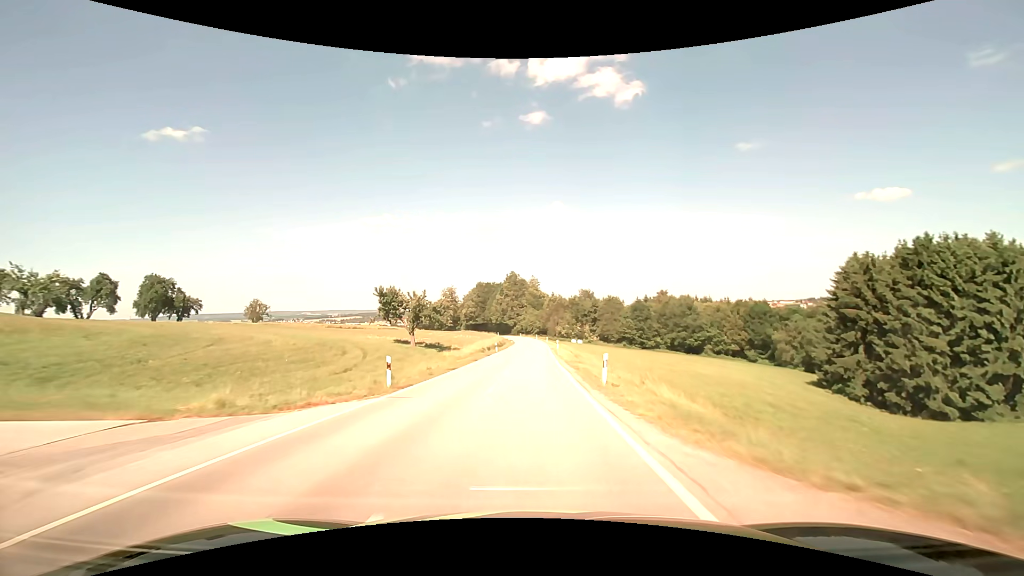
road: secondary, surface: asphalt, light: Day
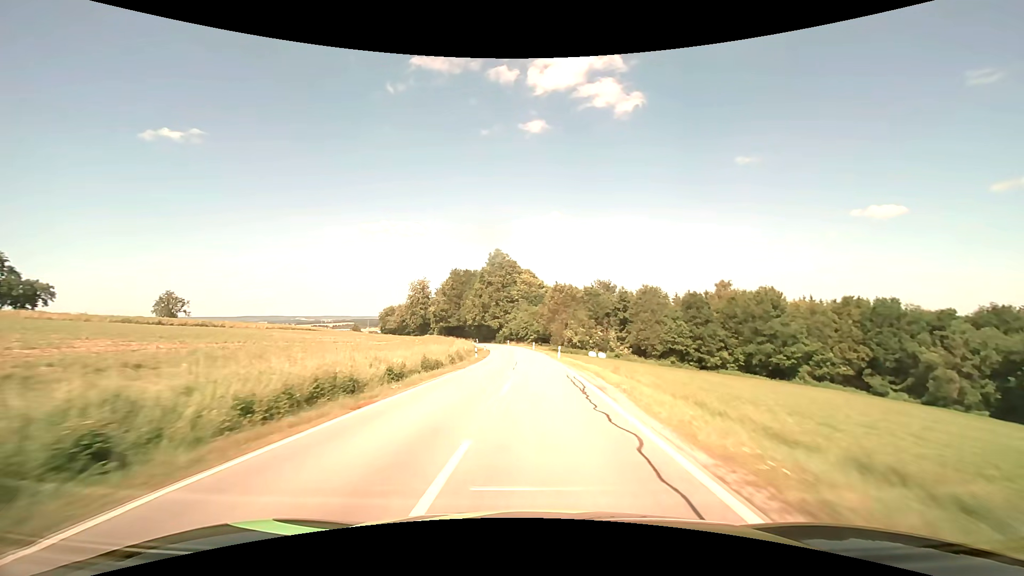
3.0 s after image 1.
(+0.6, +56.1) m; +1°
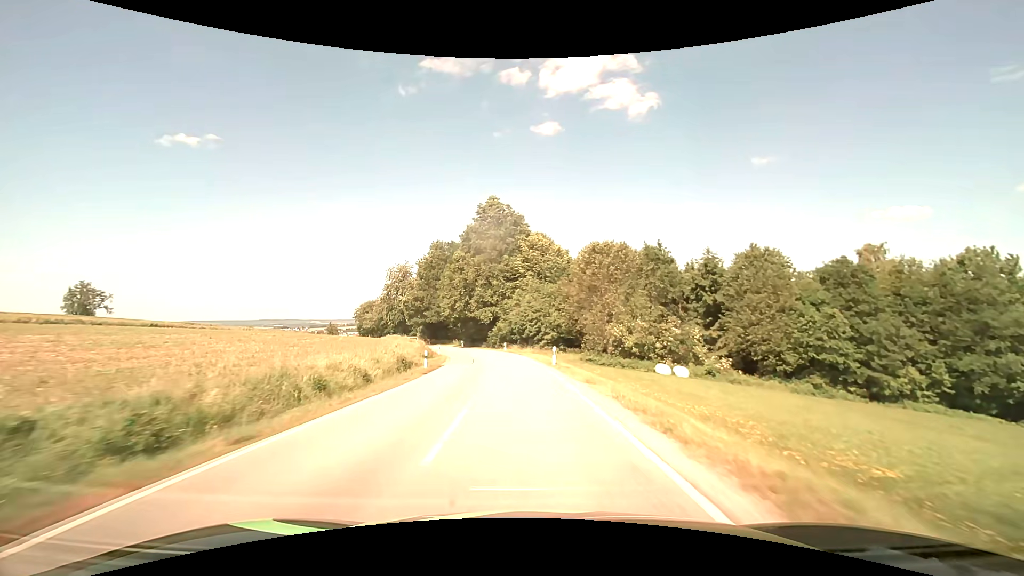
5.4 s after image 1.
(-0.1, +44.3) m; -2°
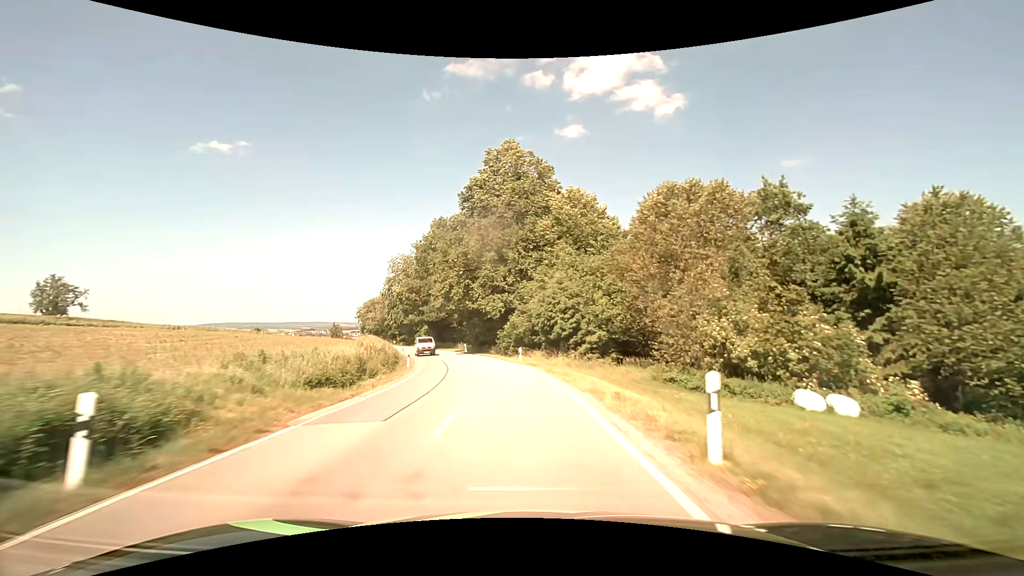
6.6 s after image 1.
(-0.5, +21.9) m; -3°
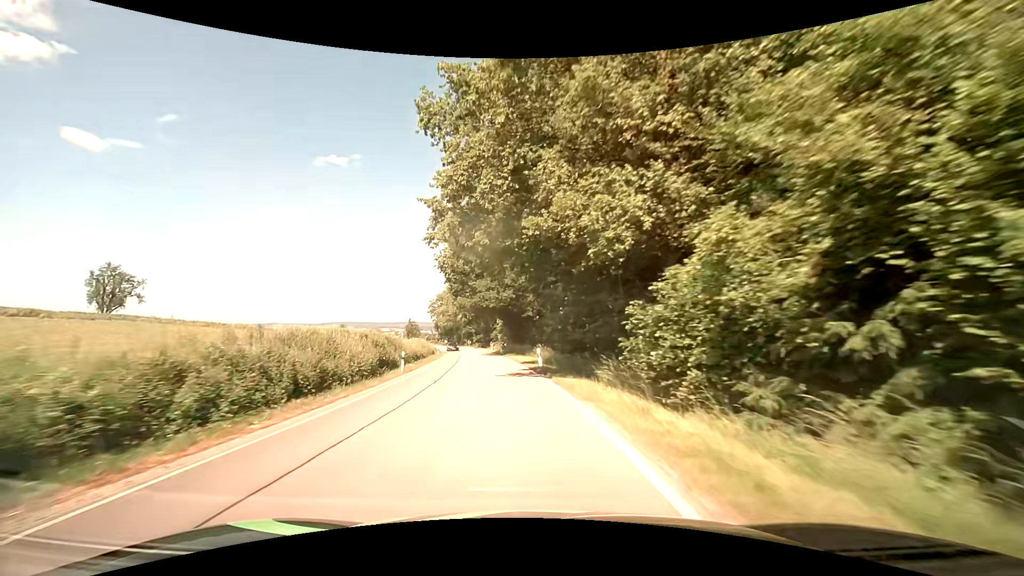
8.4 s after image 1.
(-2.6, +31.7) m; -11°
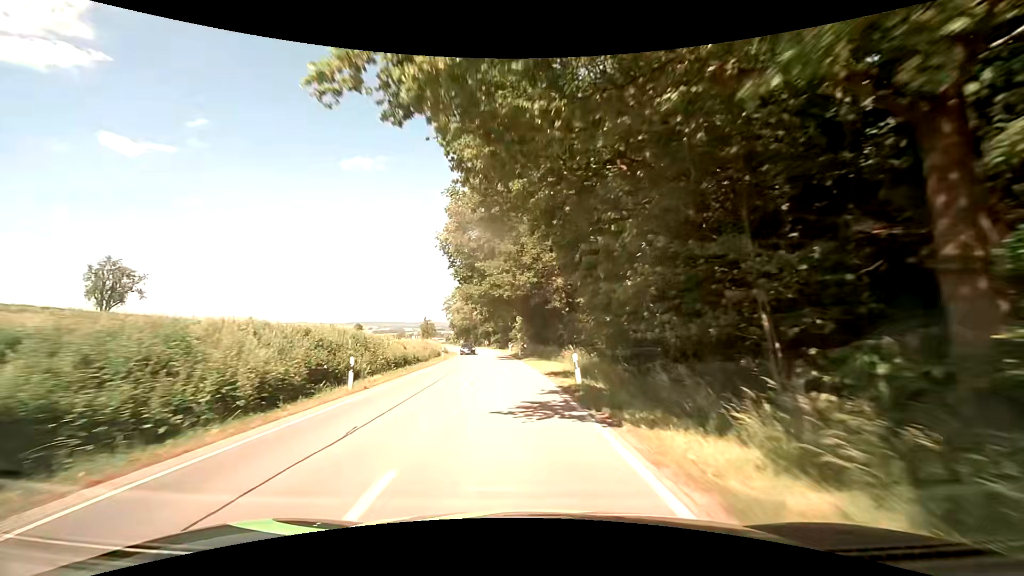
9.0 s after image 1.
(-0.3, +10.3) m; -3°
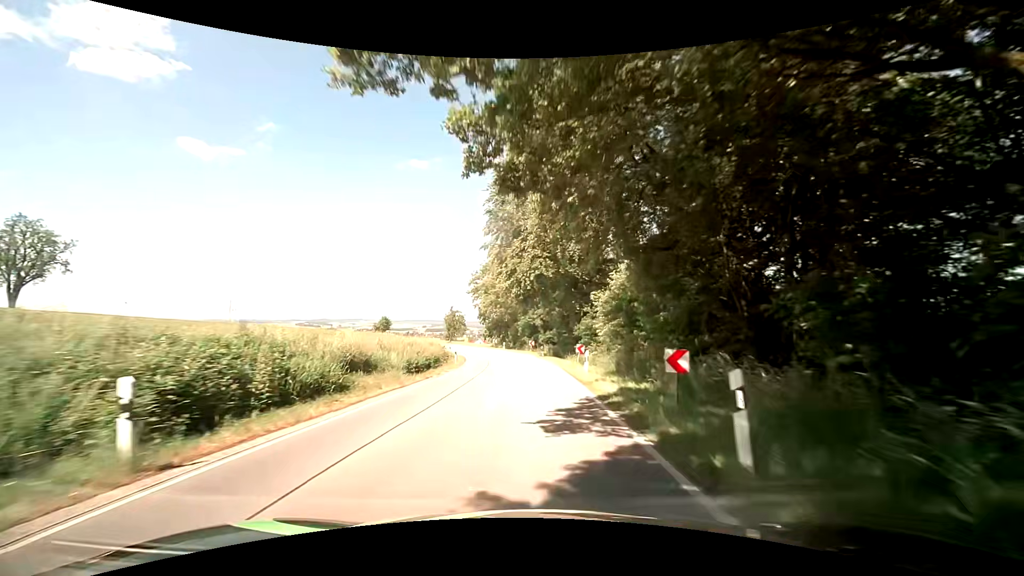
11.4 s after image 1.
(-2.8, +39.5) m; -6°
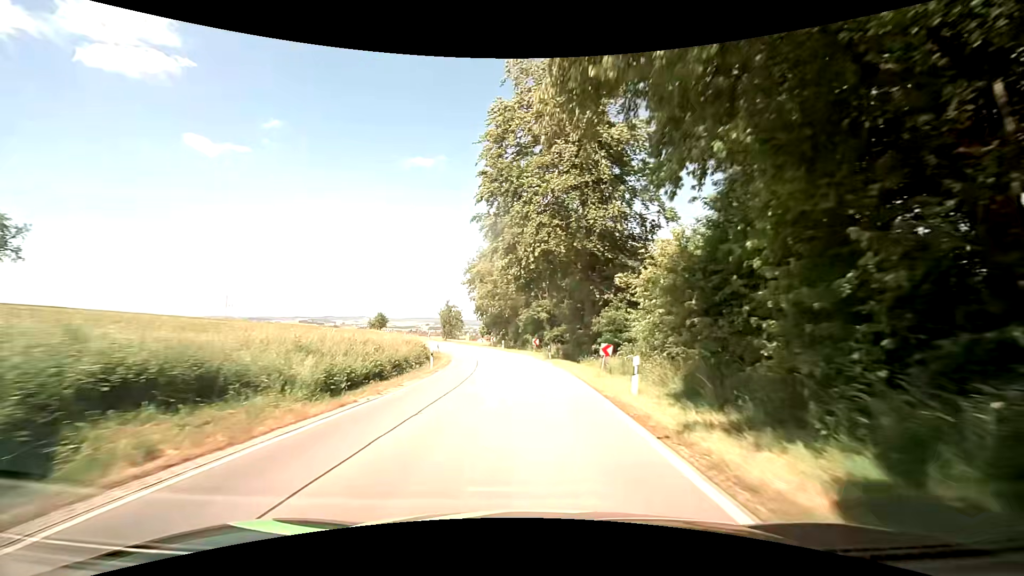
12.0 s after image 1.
(-0.1, +9.6) m; -1°
(0, +10) (0, +20) (-1, +30) (-2, +40) (-4, +50) (-7, +59) (-10, +69) (-13, +78) (-17, +87) (-21, +97) m
